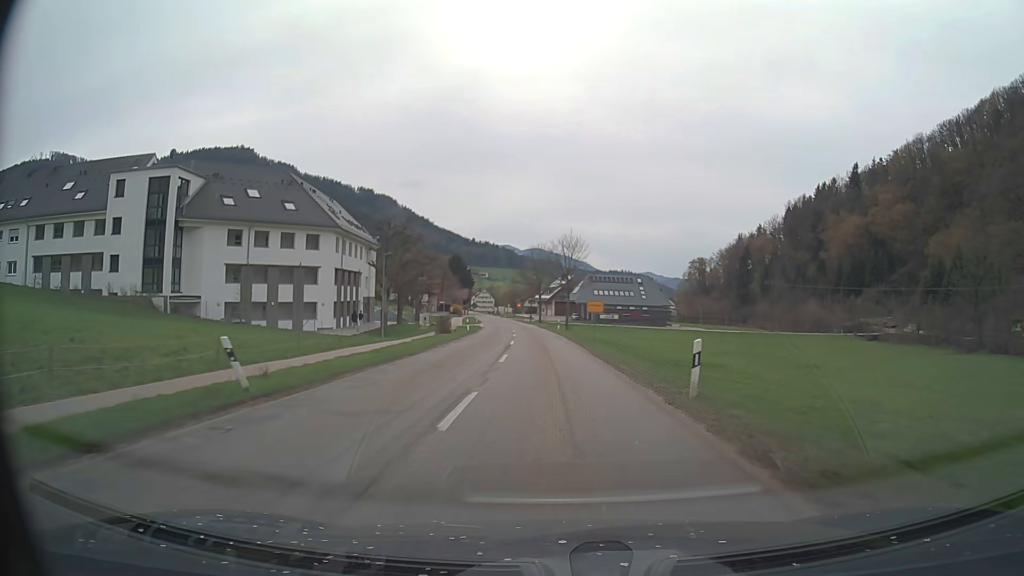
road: secondary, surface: asphalt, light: Day
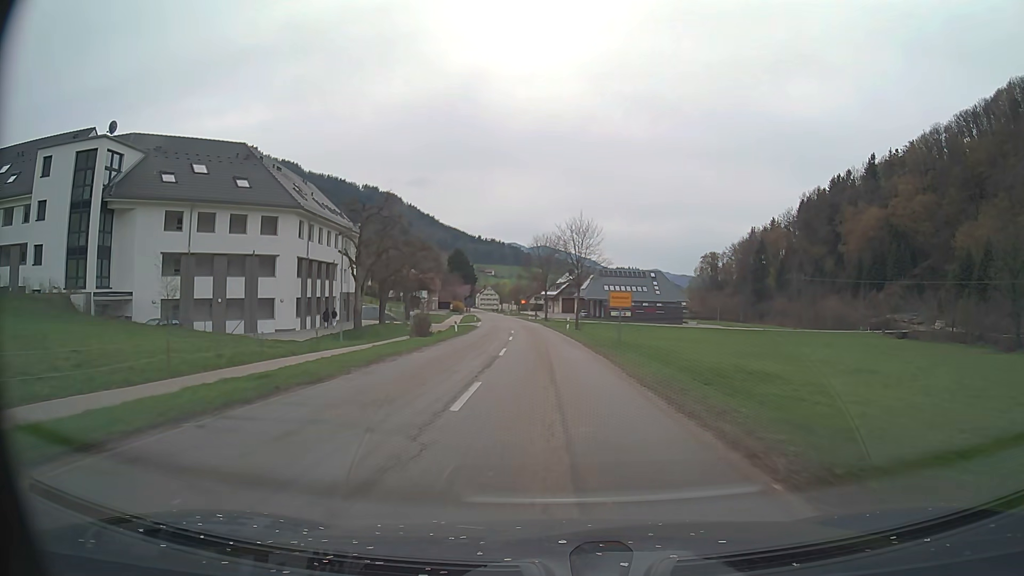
(0.0, +10.6) m; 0°
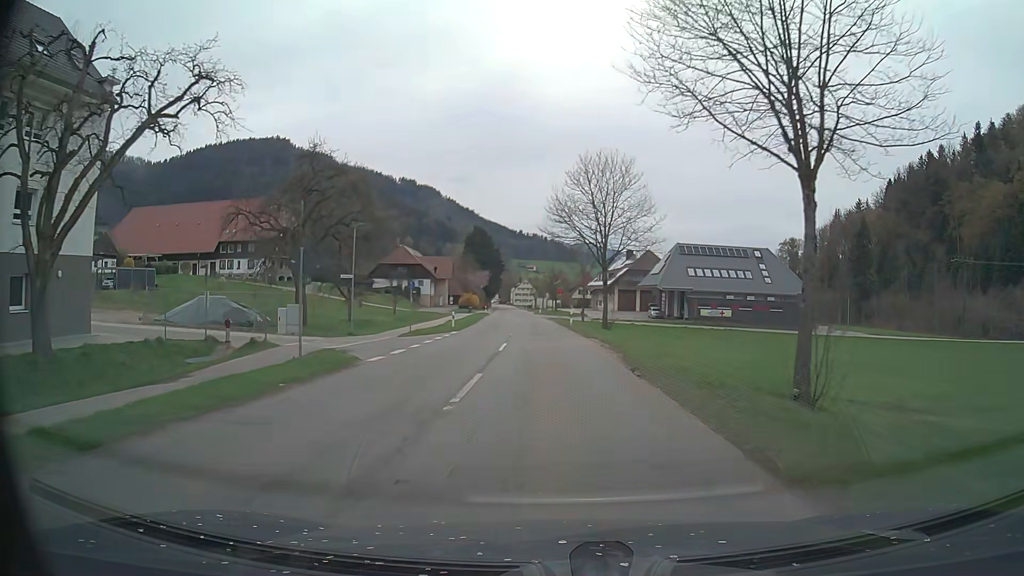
(-1.6, +48.8) m; -4°
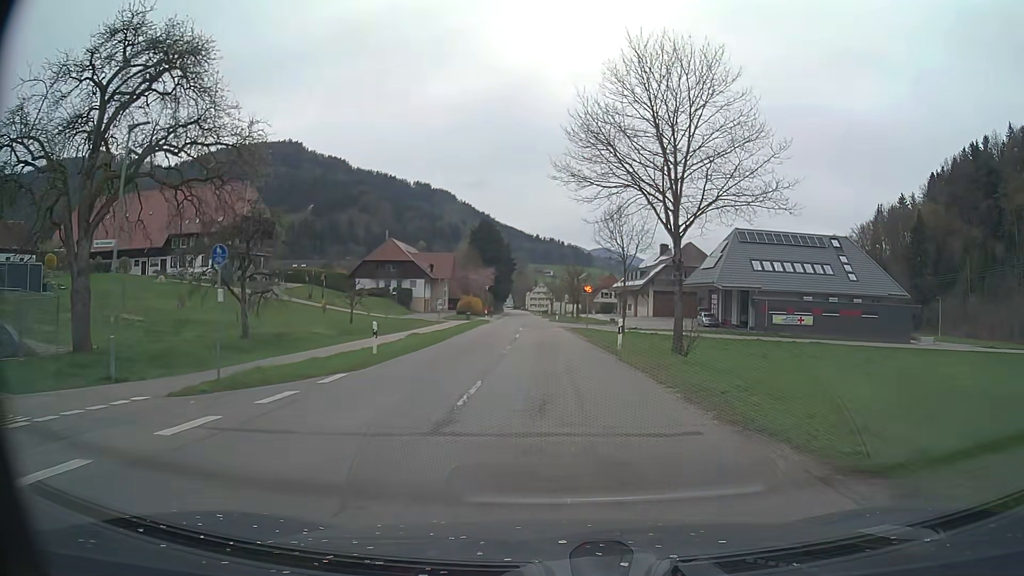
(-0.3, +22.1) m; -1°
(0, +10) (0, +20) (0, +30) (-1, +40) (-1, +50) (-1, +60) (-2, +70) (-2, +80) (-3, +90) (-3, +100) m
